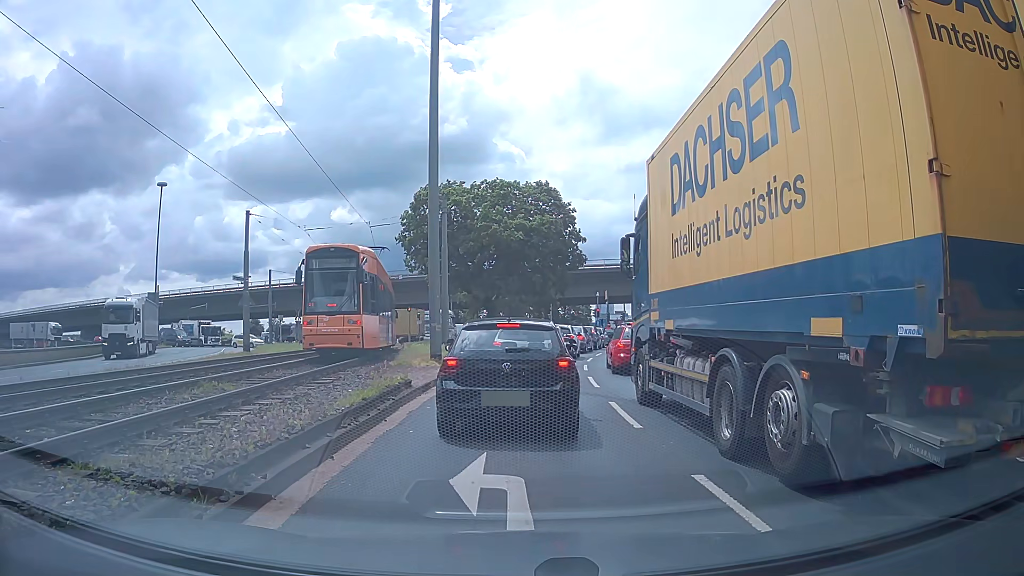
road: primary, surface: asphalt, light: Day
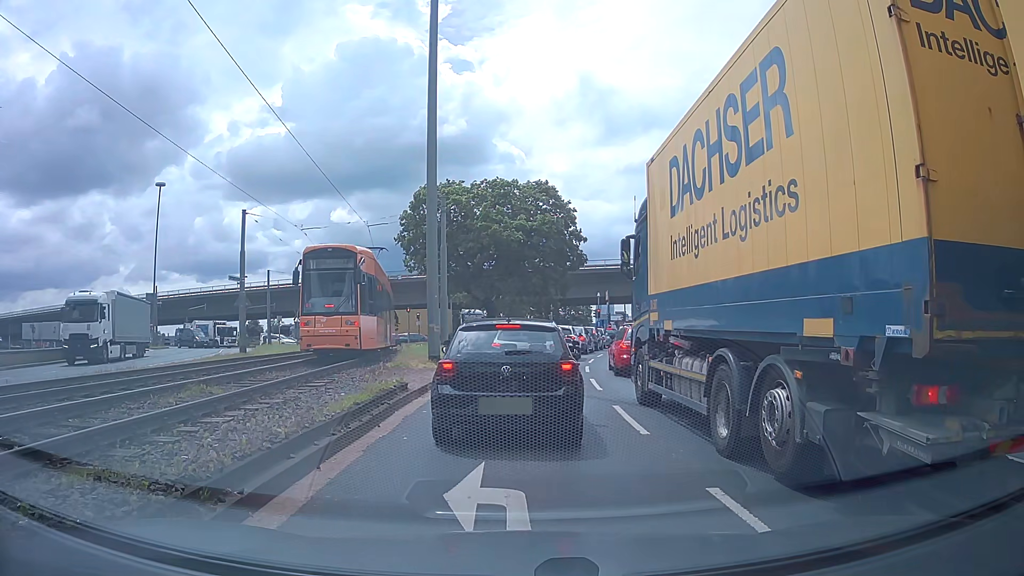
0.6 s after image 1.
(0.0, +0.5) m; 0°
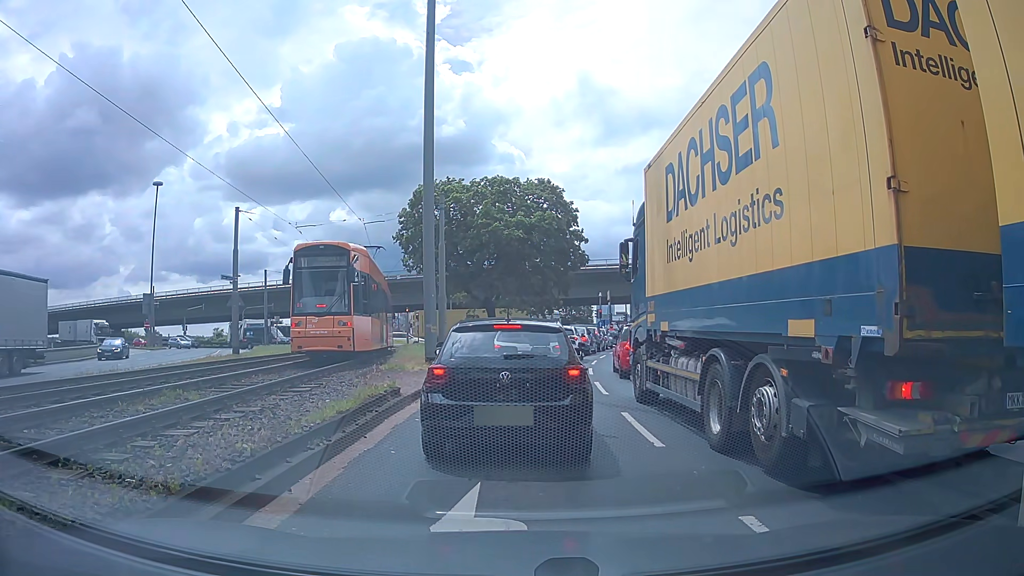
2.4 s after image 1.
(0.0, +0.9) m; 0°
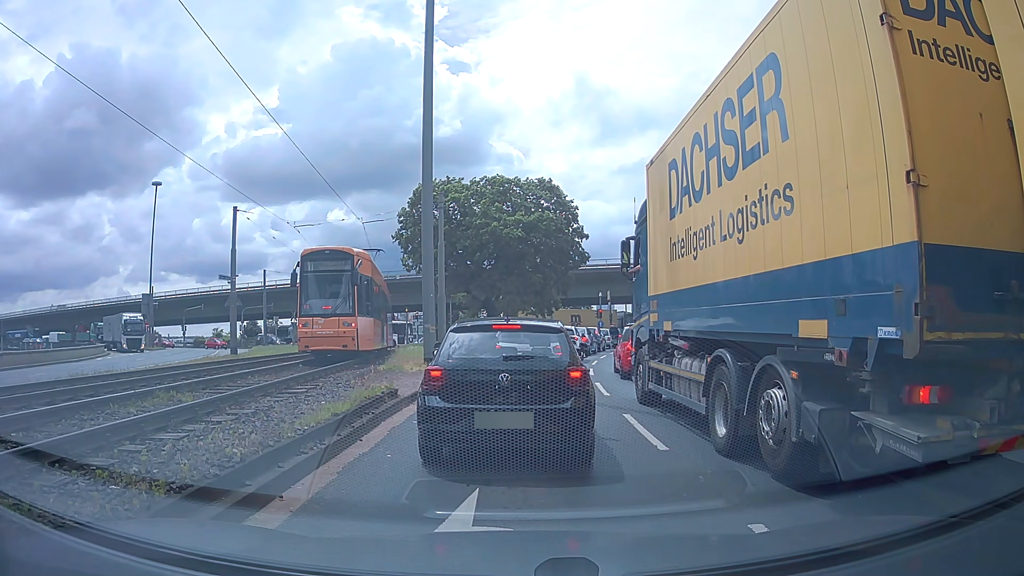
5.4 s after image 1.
(0.0, +0.3) m; 0°
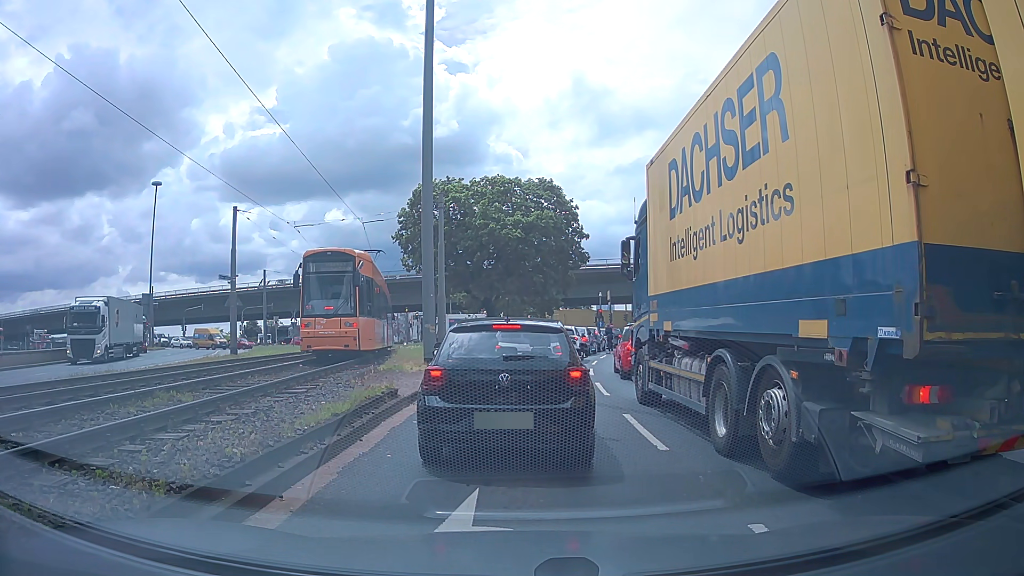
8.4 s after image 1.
(0.0, 0.0) m; 0°
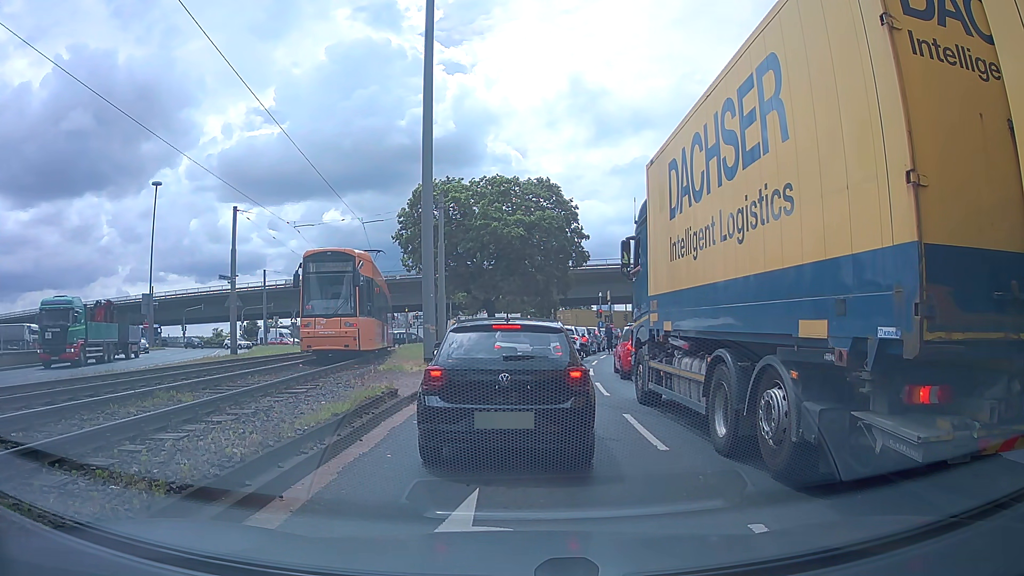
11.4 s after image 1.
(0.0, 0.0) m; 0°
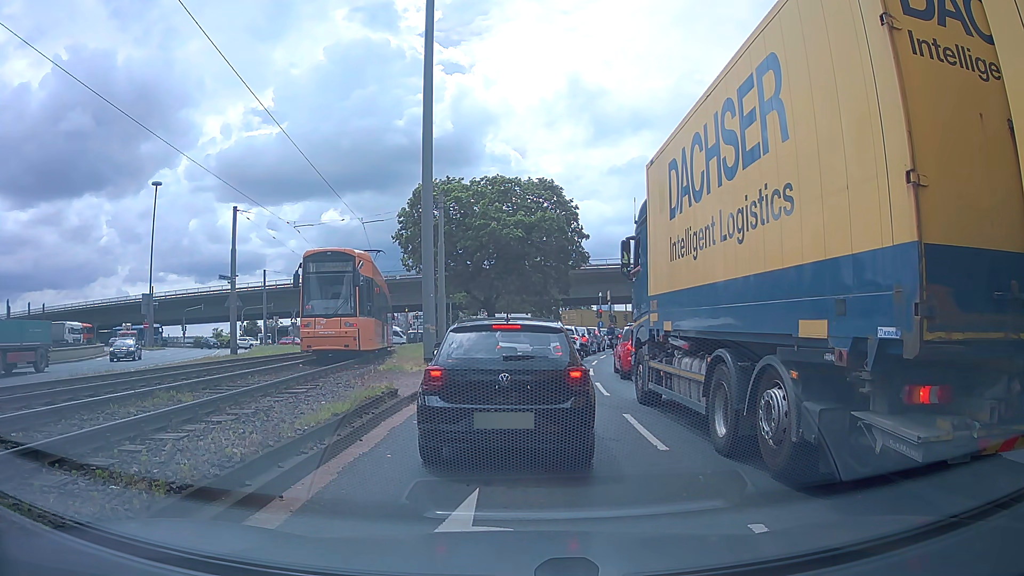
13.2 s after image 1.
(0.0, 0.0) m; 0°
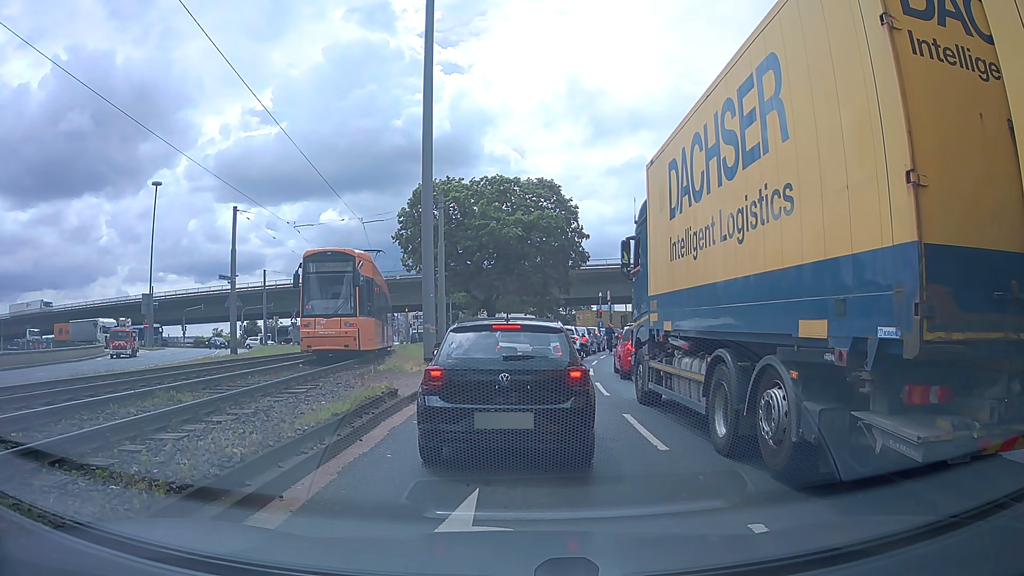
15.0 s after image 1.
(0.0, 0.0) m; 0°
